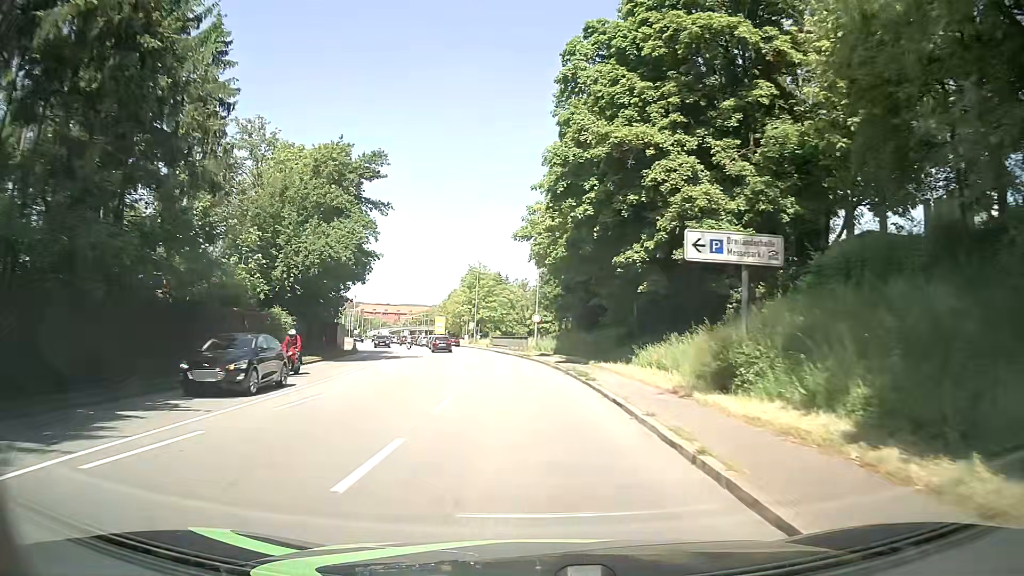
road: primary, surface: asphalt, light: Day
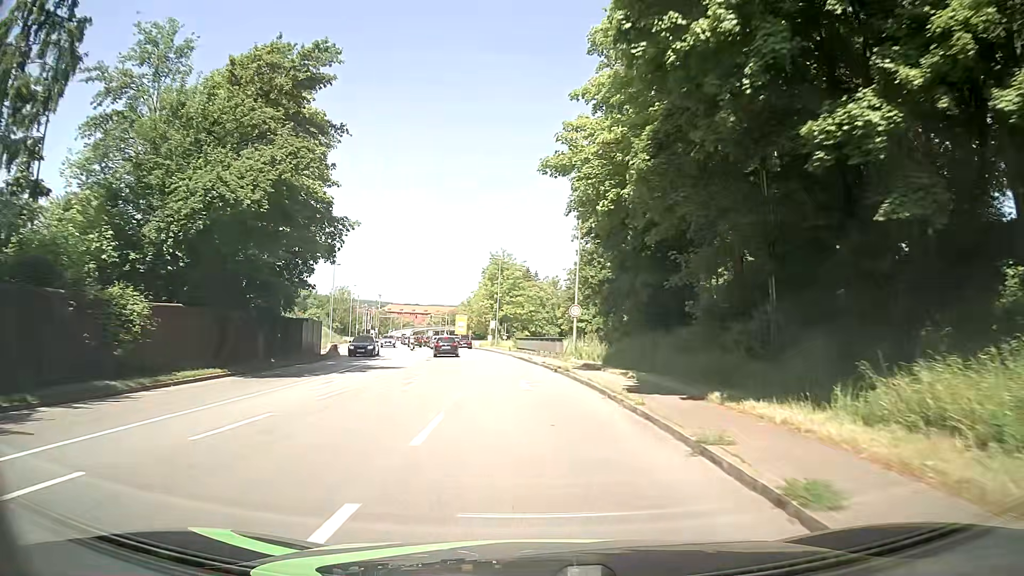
(-0.5, +15.4) m; -3°
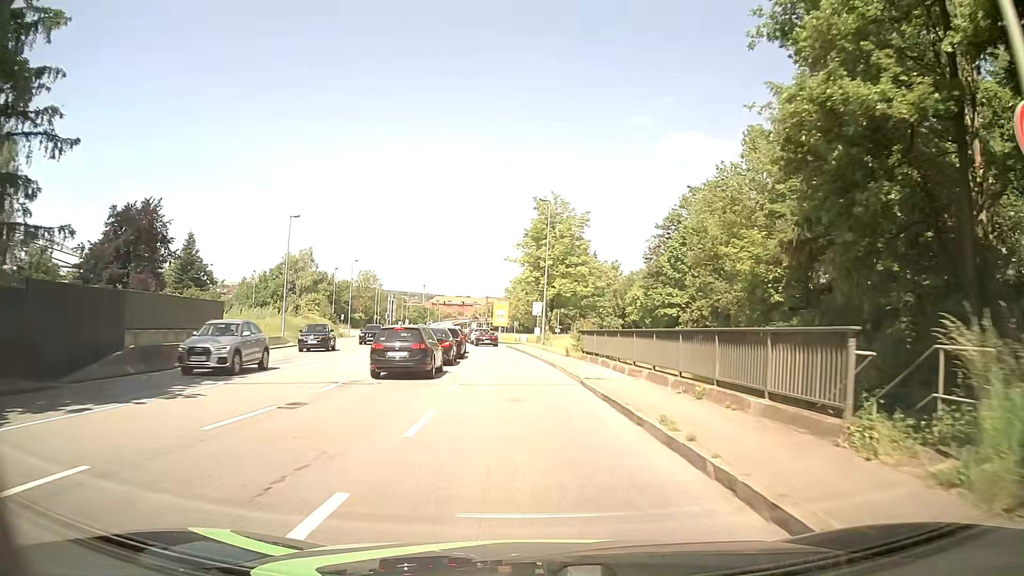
(-1.3, +29.9) m; -4°
(0, +10) (-1, +20) (-1, +30) (-2, +40) (-3, +50) (-4, +60) (-5, +70) (-5, +80) (-4, +90) (-1, +99) m
